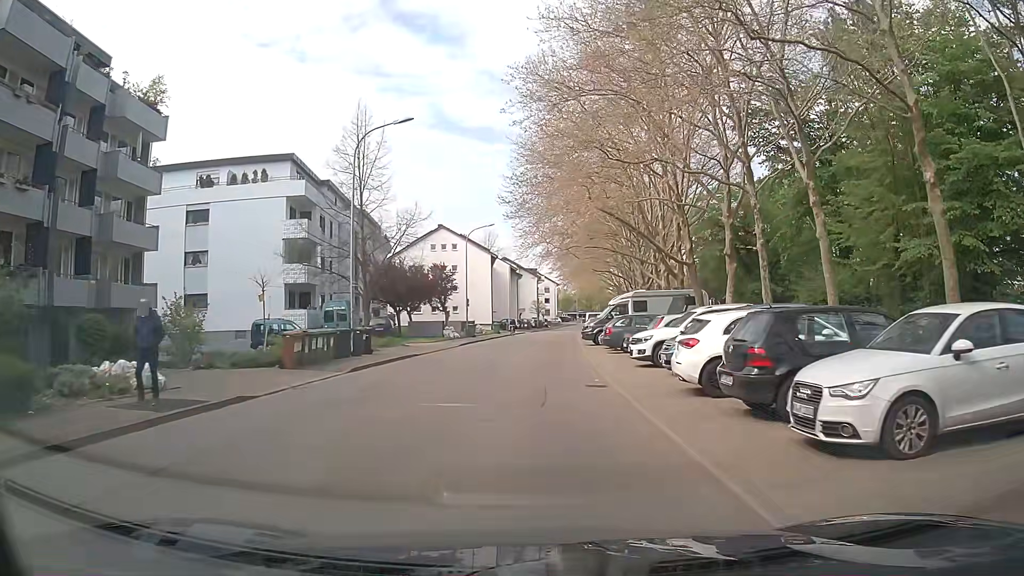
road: residential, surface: asphalt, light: Day
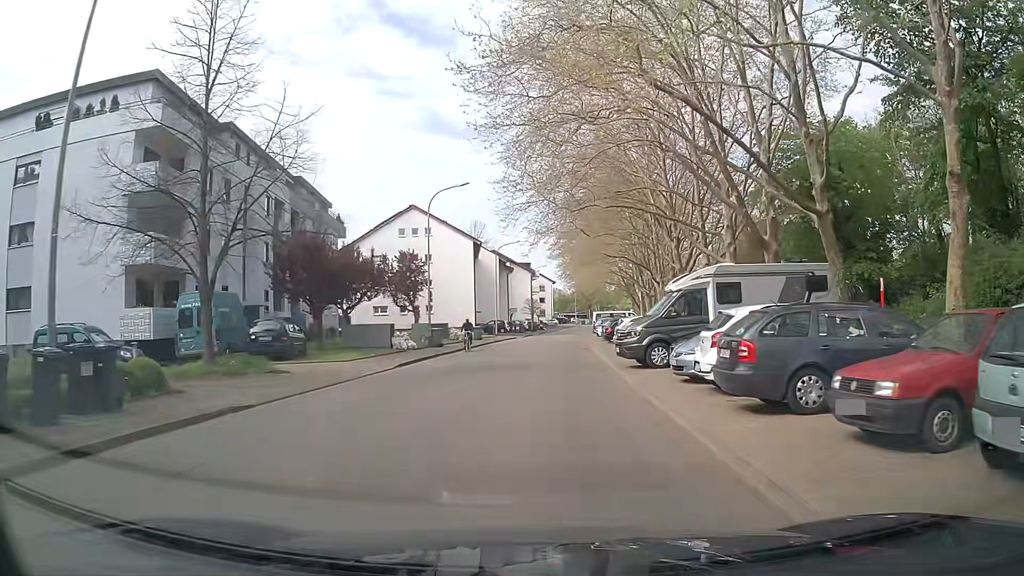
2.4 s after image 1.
(+0.2, +17.6) m; +3°
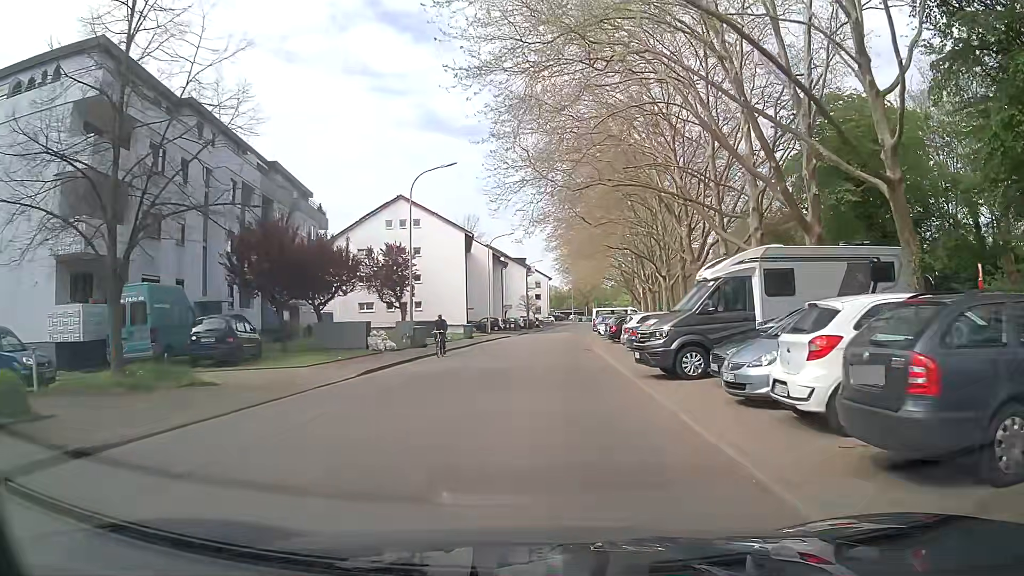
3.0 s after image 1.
(-0.1, +4.4) m; -1°
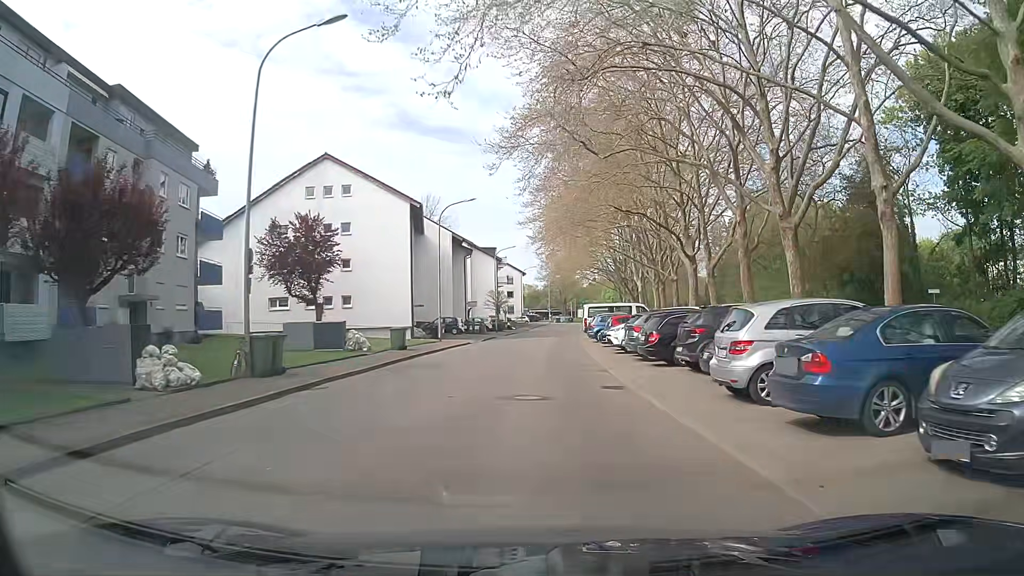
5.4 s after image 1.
(+0.3, +17.8) m; +2°
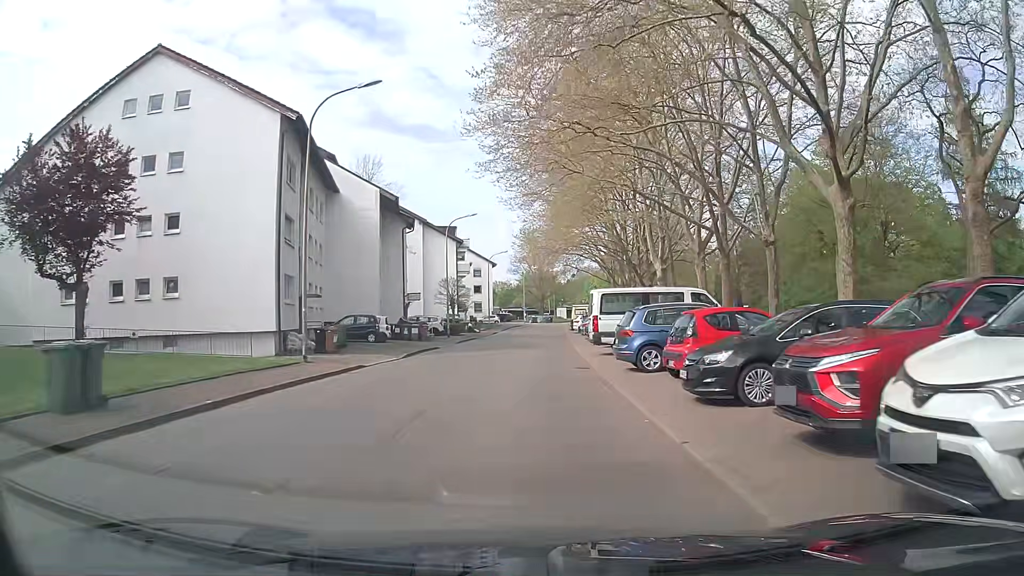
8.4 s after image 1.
(+0.8, +22.5) m; +4°
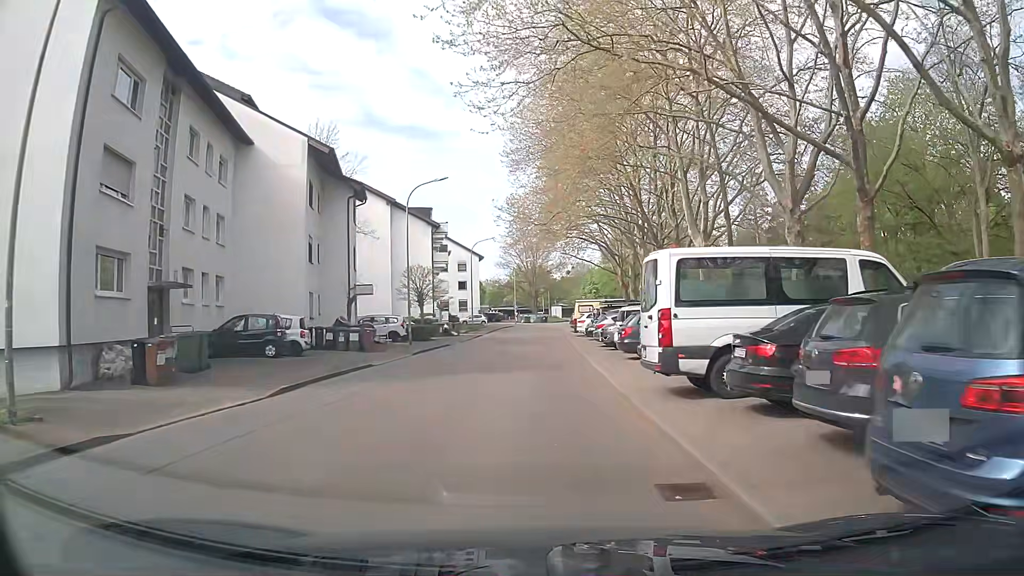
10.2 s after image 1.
(-0.2, +13.6) m; +1°
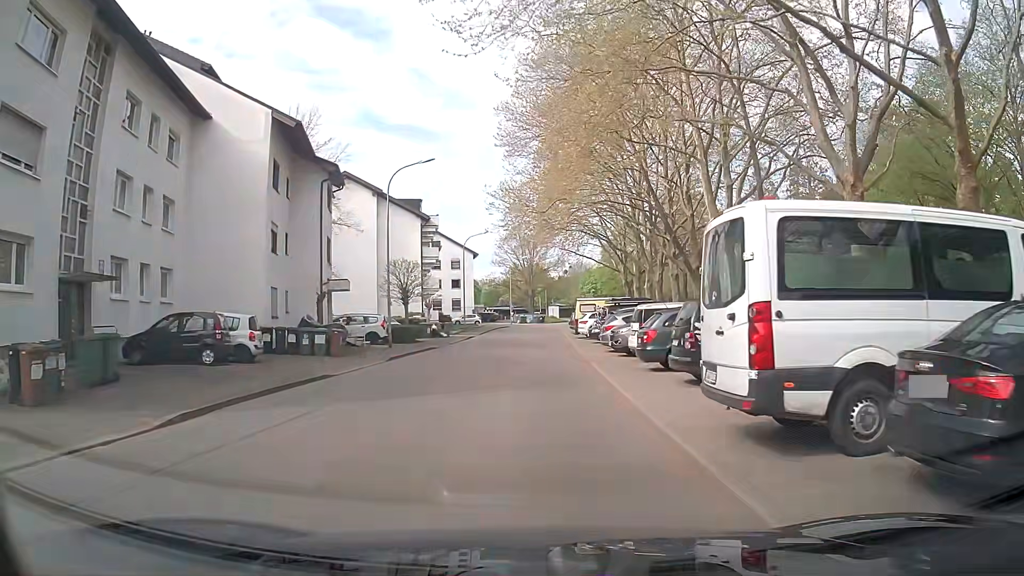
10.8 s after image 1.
(-0.1, +4.5) m; -2°
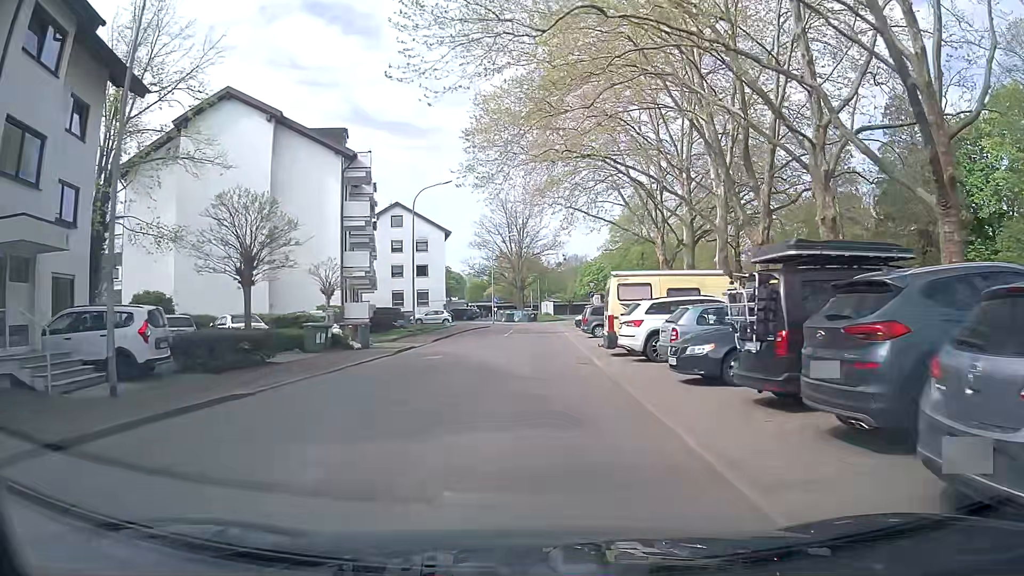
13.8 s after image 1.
(+0.5, +22.9) m; +1°
(0, +10) (0, +20) (0, +30) (0, +40) (0, +50) (+1, +60) (+4, +70) (+7, +79) (+10, +89) (+9, +98) m
